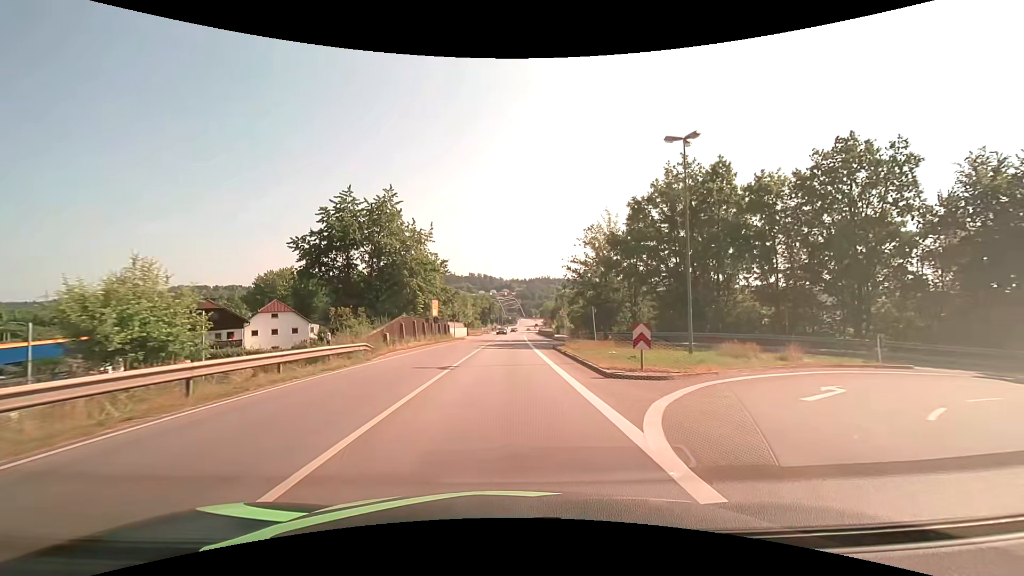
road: primary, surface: asphalt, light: Day
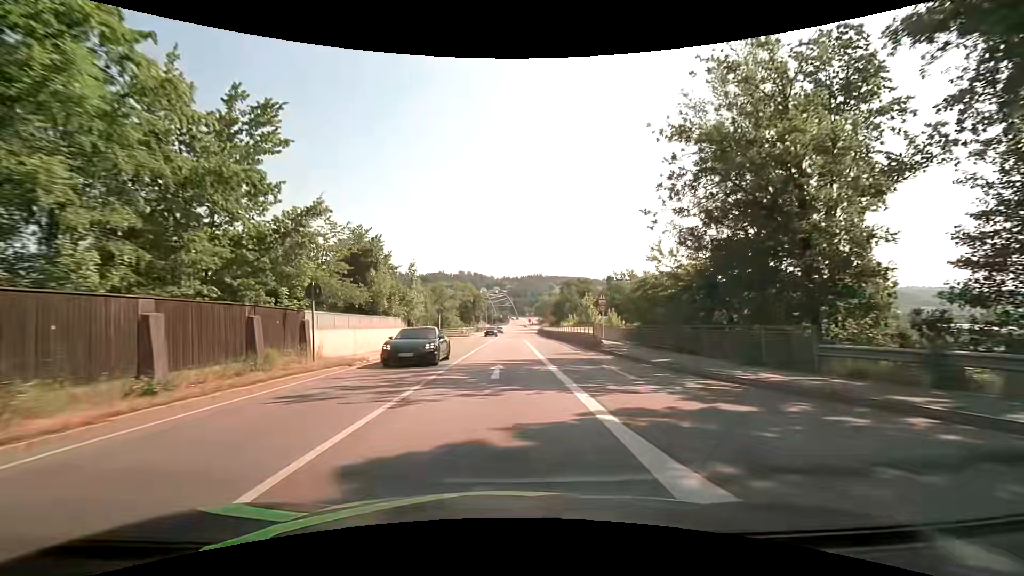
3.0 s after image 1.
(+0.4, +38.3) m; +1°
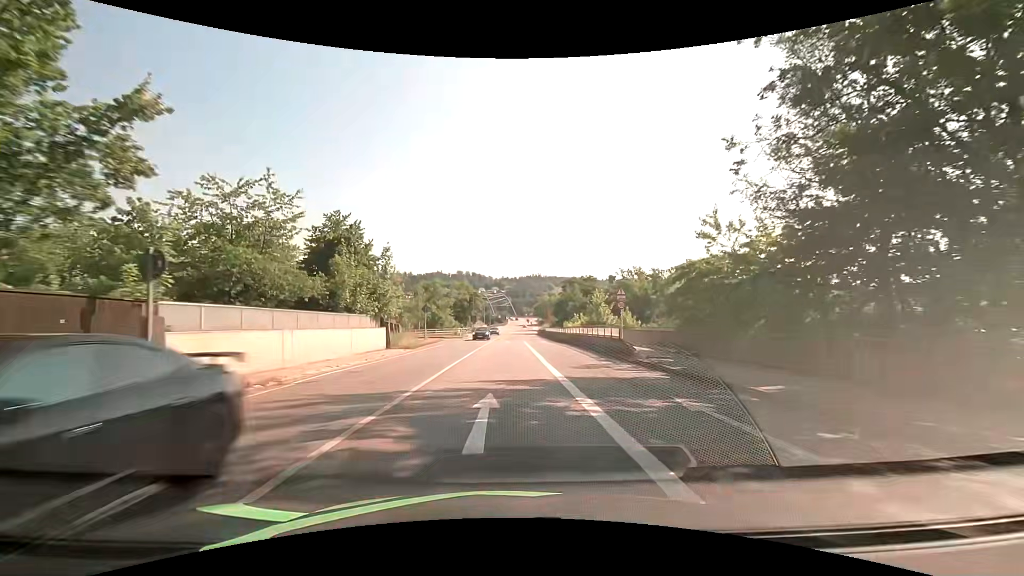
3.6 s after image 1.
(0.0, +7.7) m; 0°
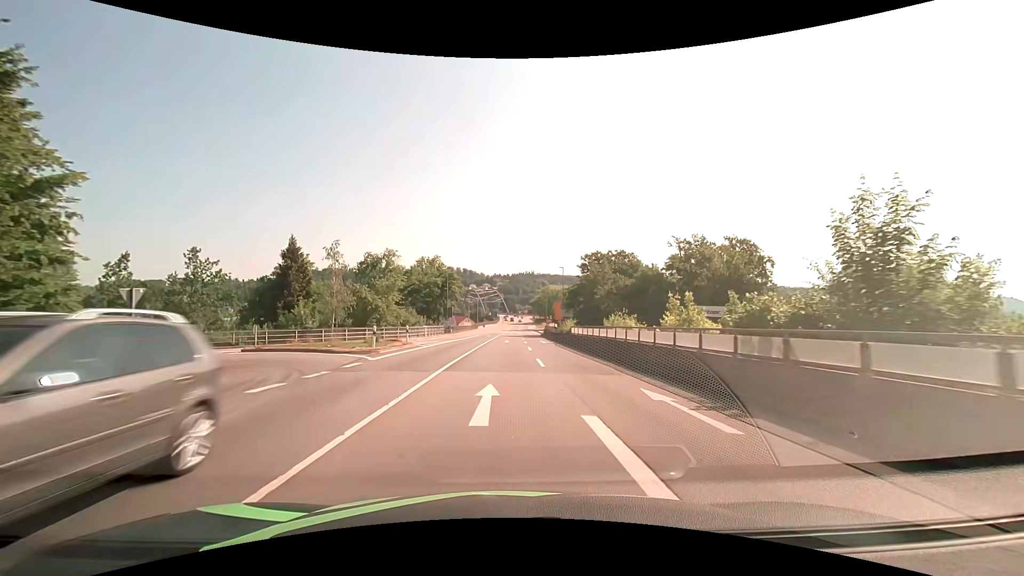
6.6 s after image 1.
(+0.2, +38.2) m; +1°
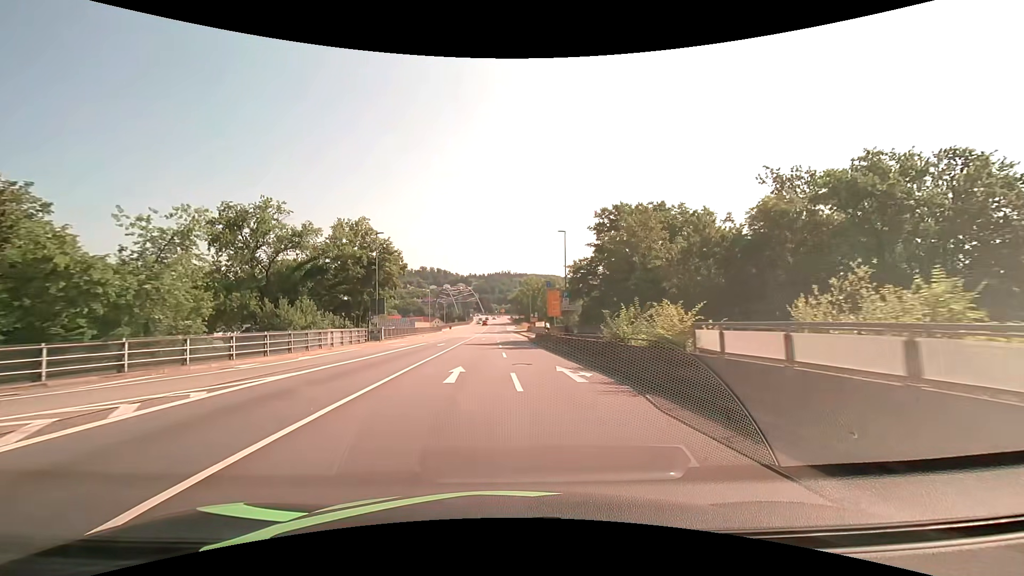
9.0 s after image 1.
(+0.7, +30.5) m; +3°
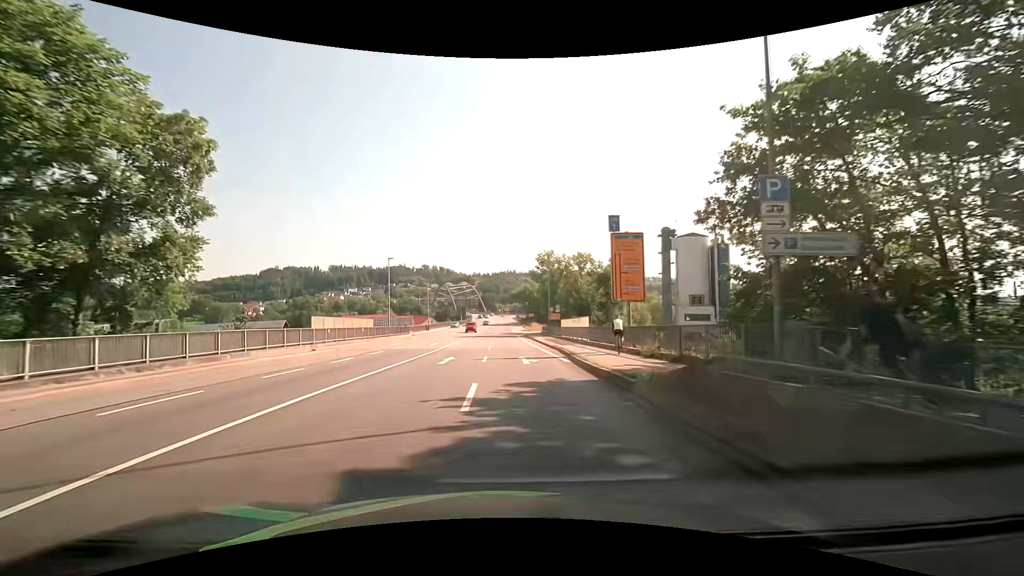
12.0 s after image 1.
(-0.1, +38.1) m; -1°
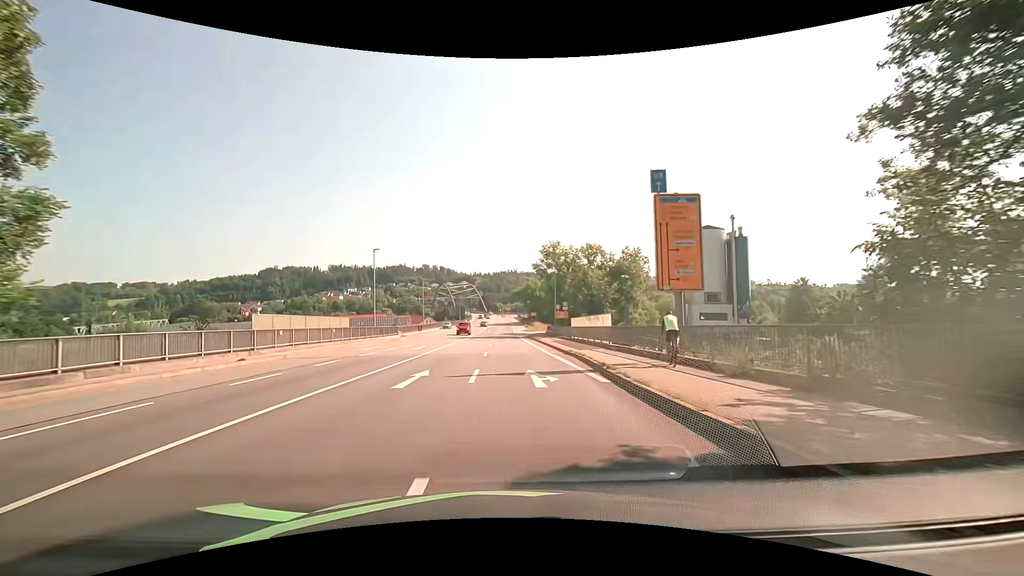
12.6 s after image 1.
(0.0, +7.6) m; 0°
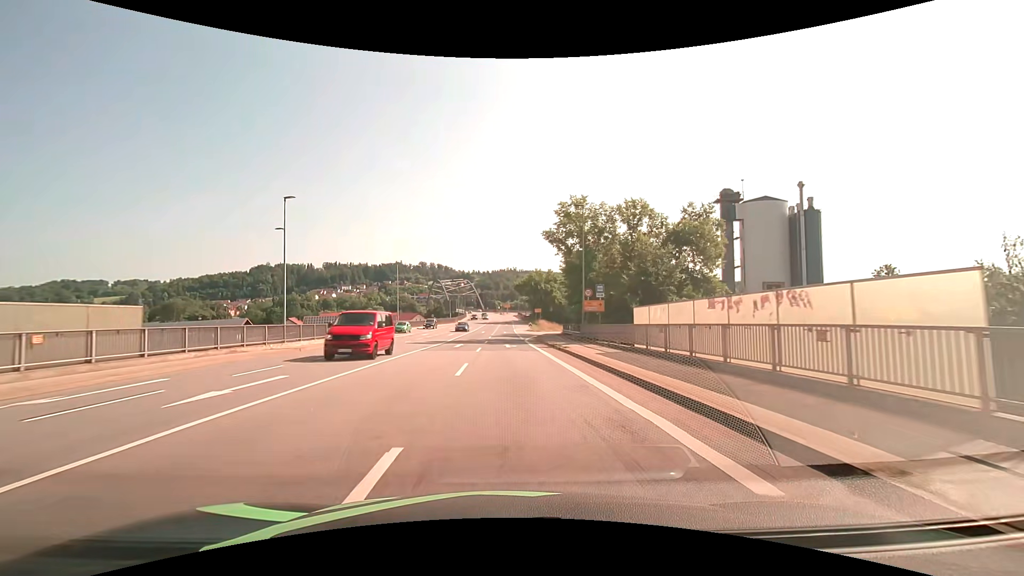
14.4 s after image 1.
(0.0, +22.8) m; 0°
(0, +10) (0, +20) (0, +30) (0, +40) (+1, +50) (+2, +60) (+3, +70) (+6, +79) (+9, +89) (+13, +98) m
